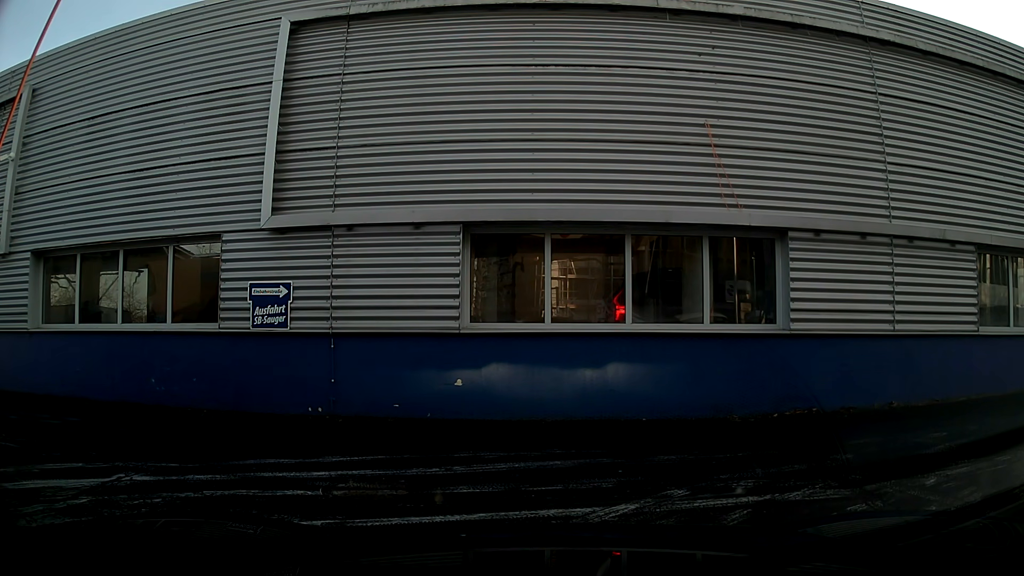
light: Day
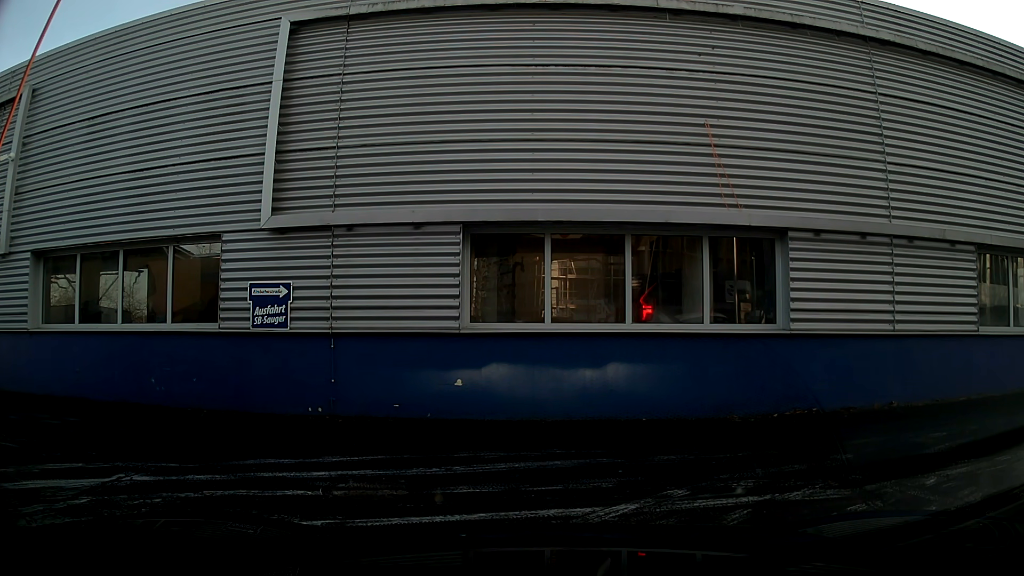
(0.0, 0.0) m; 0°
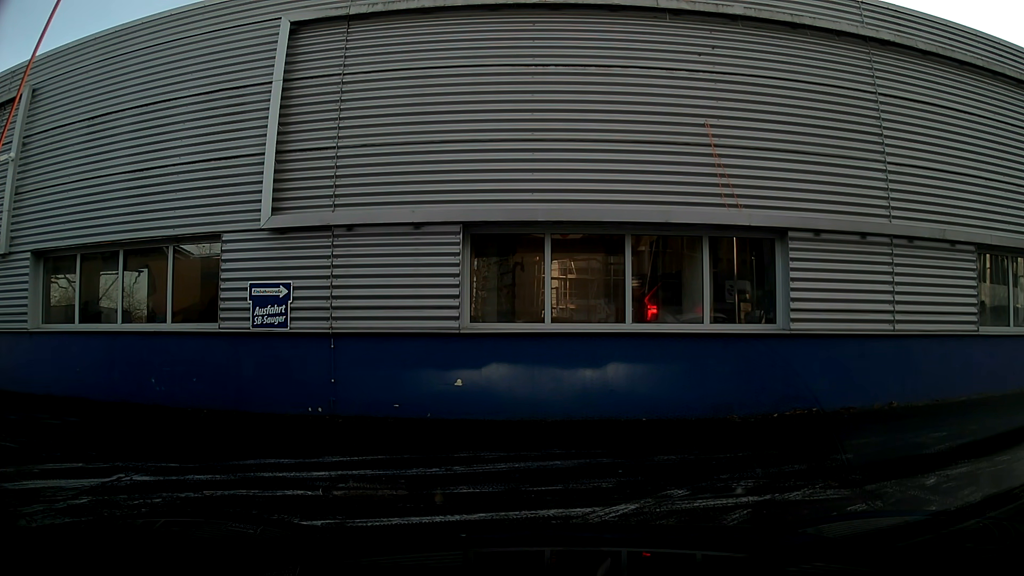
(0.0, 0.0) m; 0°
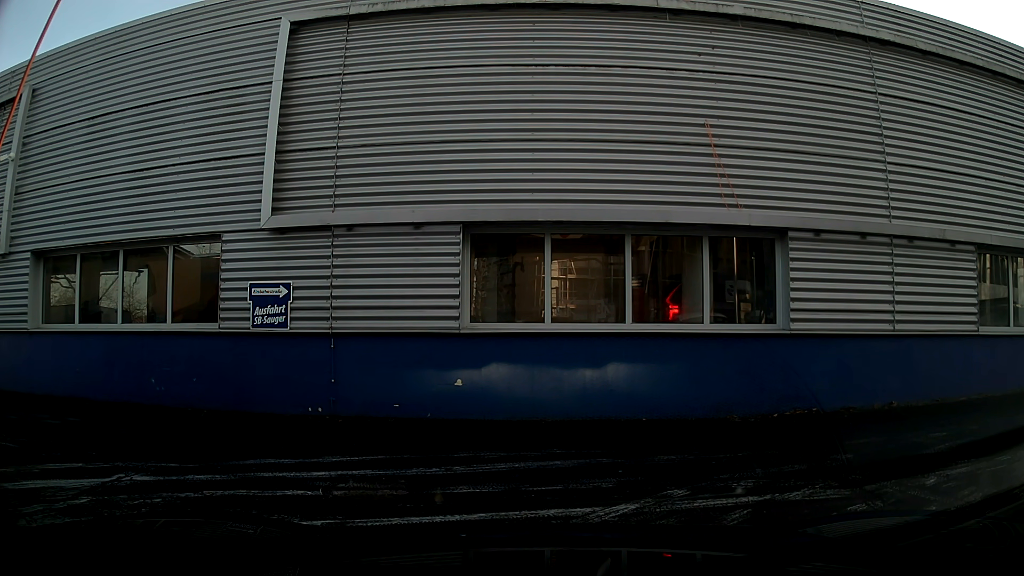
(0.0, 0.0) m; 0°
